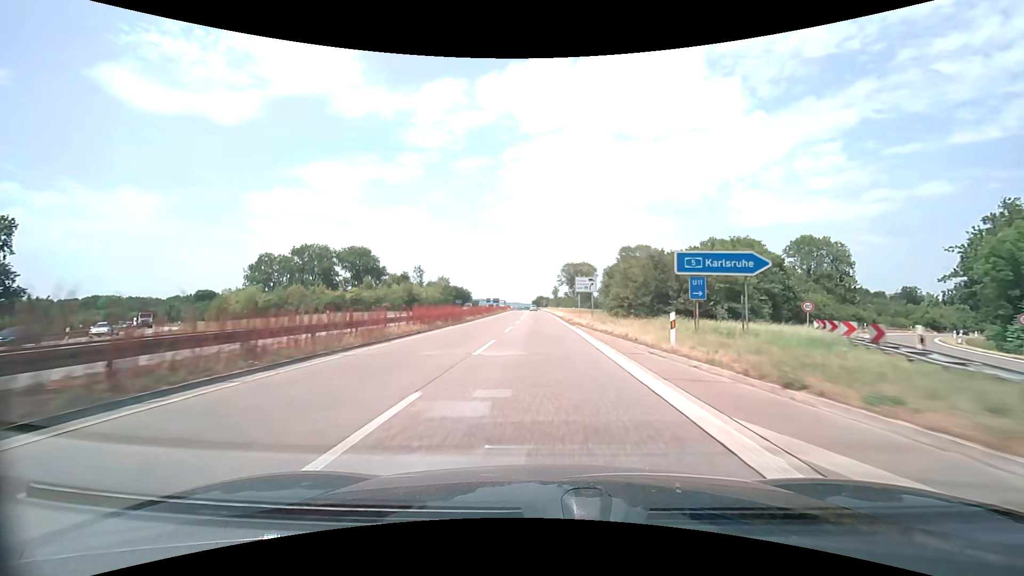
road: trunk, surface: asphalt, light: Day
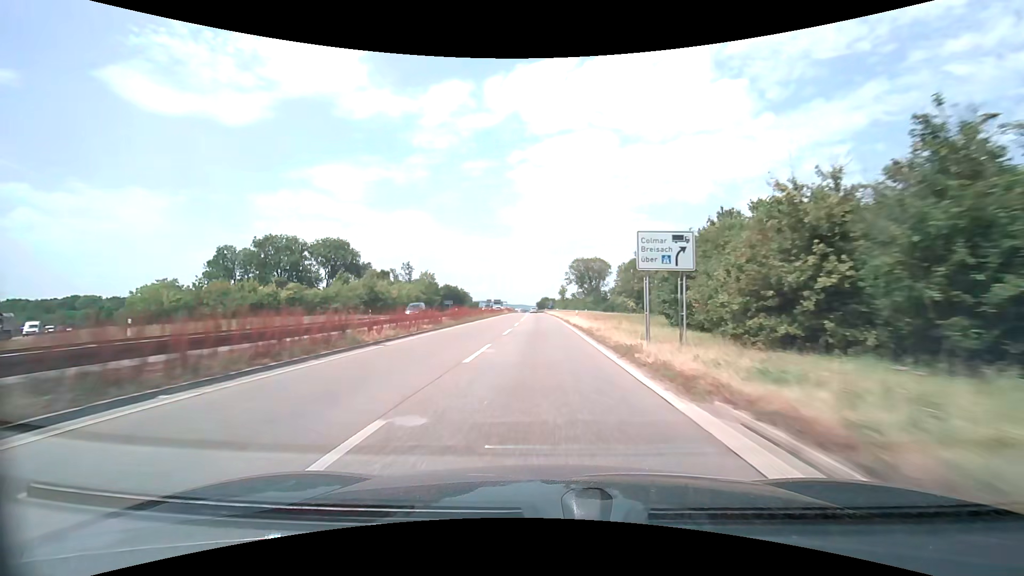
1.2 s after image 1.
(-0.1, +26.3) m; -1°
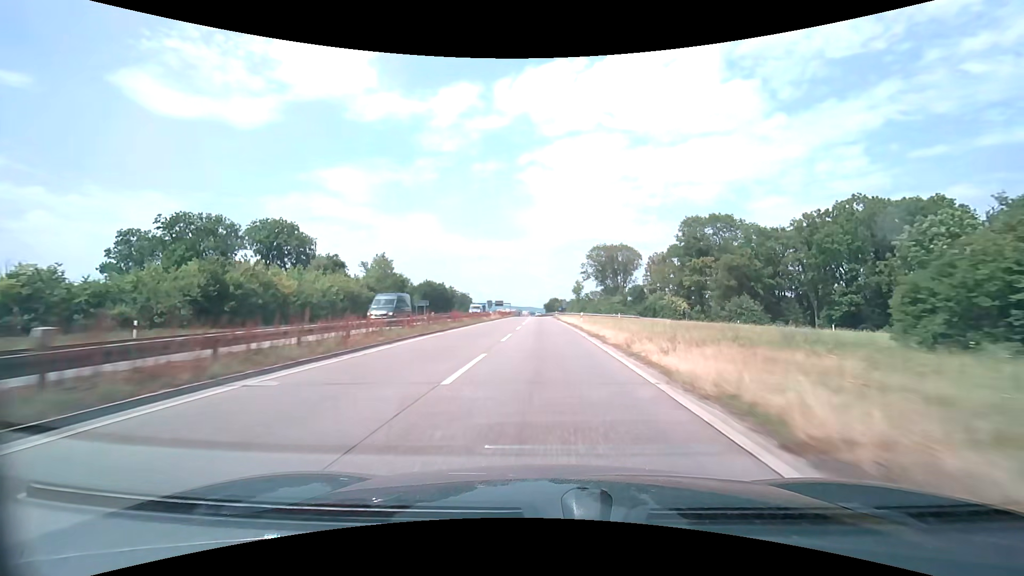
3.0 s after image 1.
(-0.3, +39.5) m; -1°
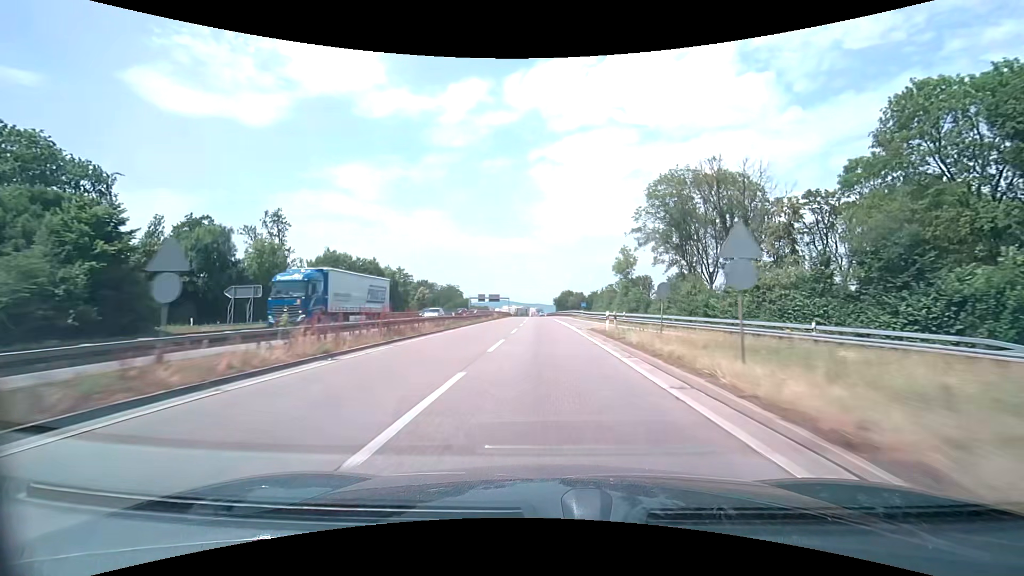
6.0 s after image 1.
(-0.5, +66.0) m; -1°
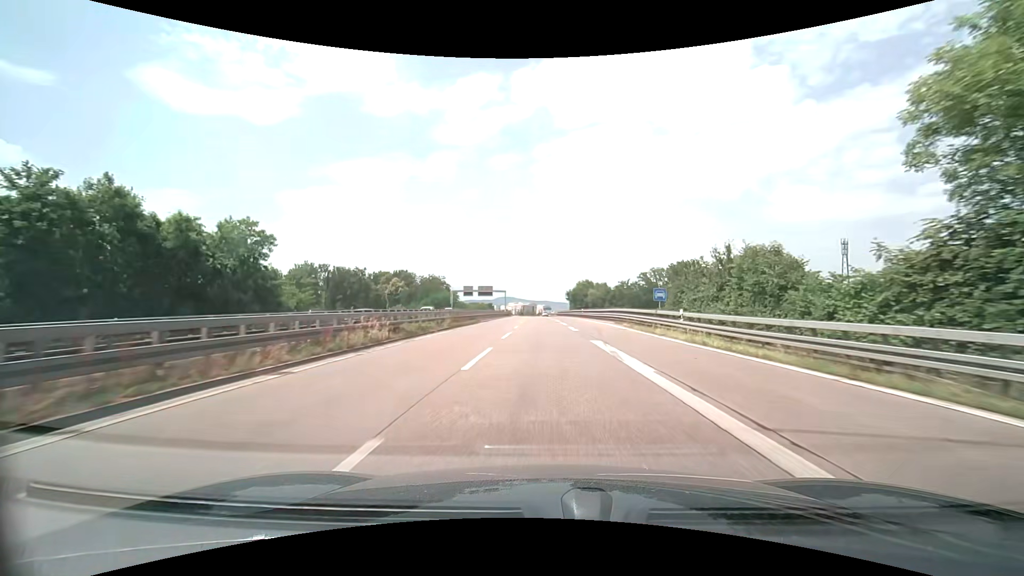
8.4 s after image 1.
(-0.4, +53.0) m; -1°
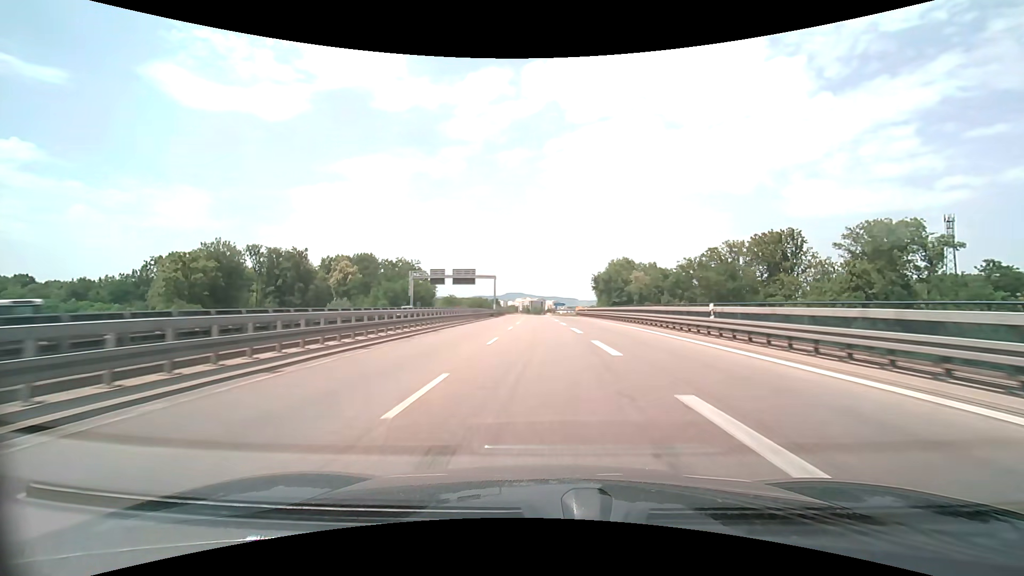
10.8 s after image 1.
(-0.4, +53.2) m; -1°
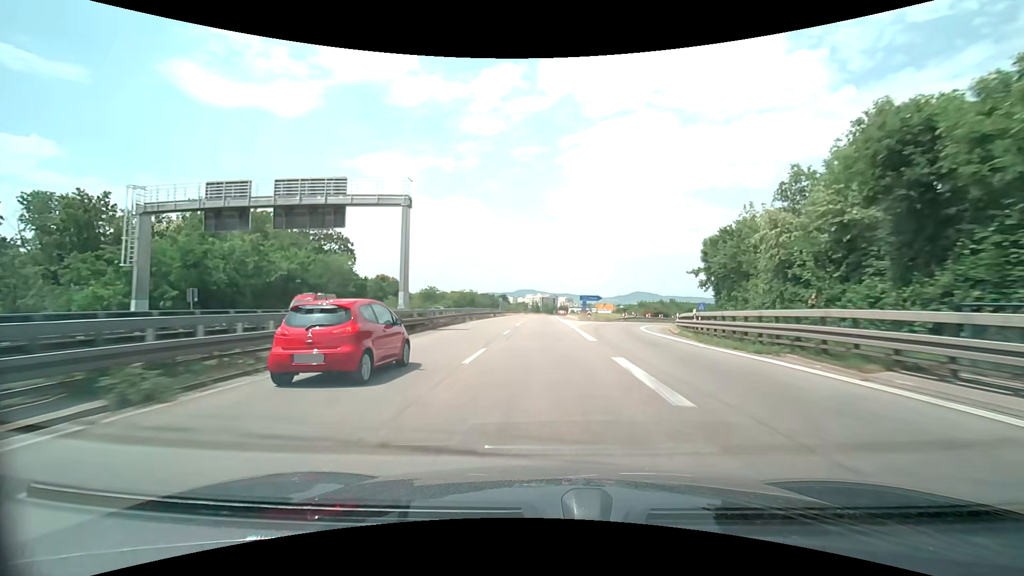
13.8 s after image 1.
(-0.8, +66.3) m; -1°
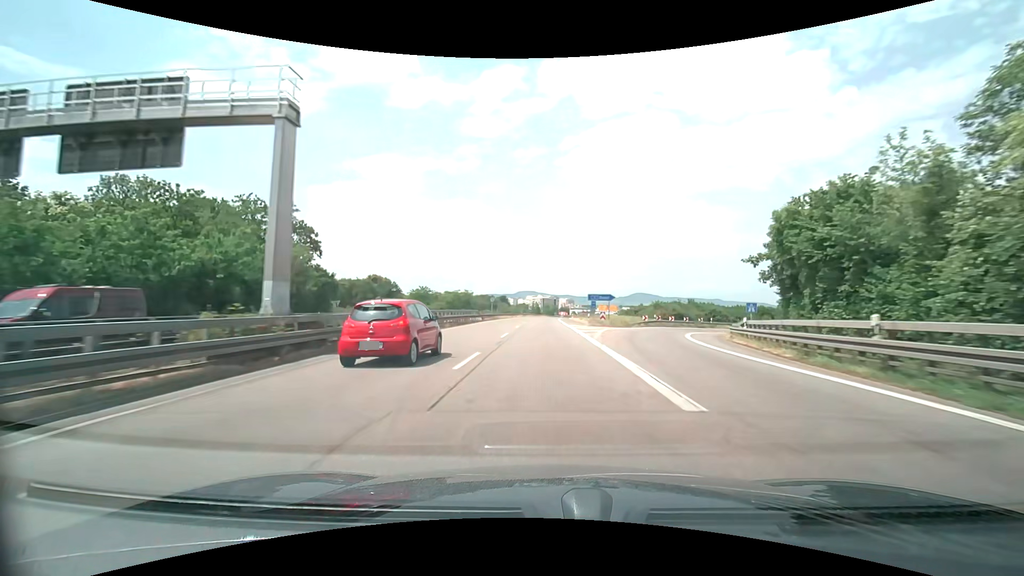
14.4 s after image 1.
(0.0, +13.3) m; 0°
(0, +10) (0, +20) (0, +30) (0, +40) (0, +50) (0, +60) (0, +70) (+1, +80) (+1, +90) (+1, +100) m
